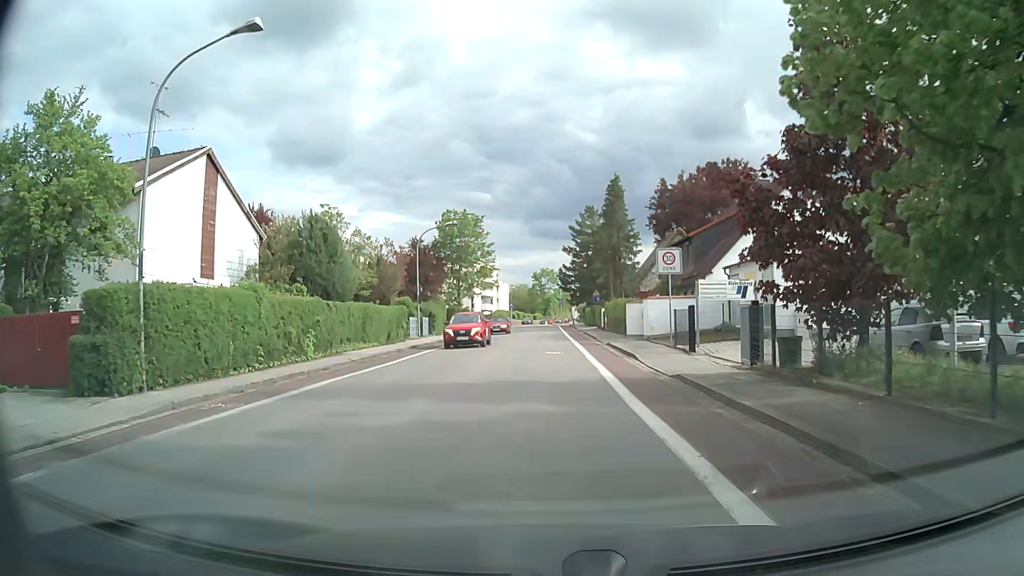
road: tertiary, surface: asphalt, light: Day
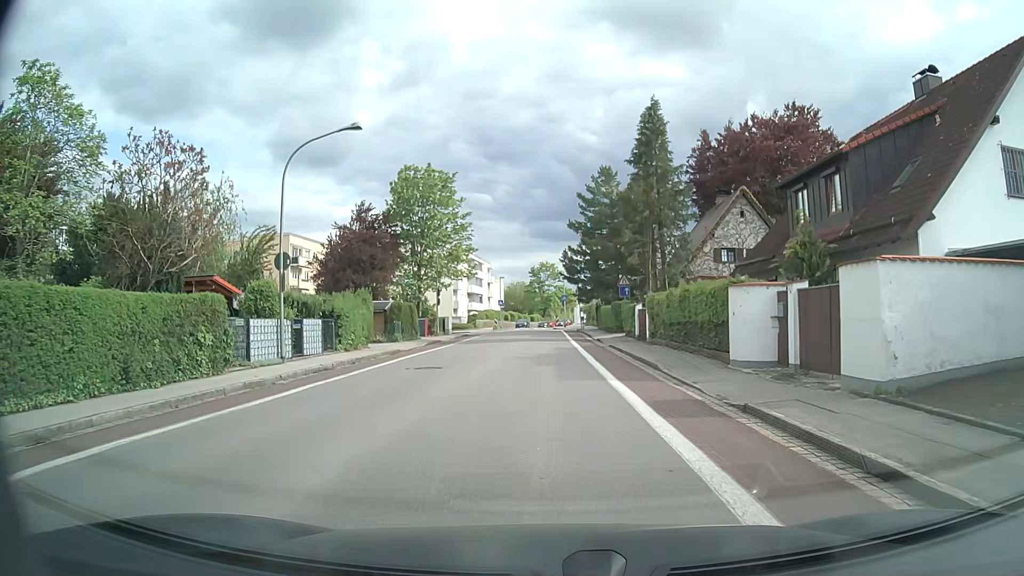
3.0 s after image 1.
(+0.1, +22.3) m; +1°
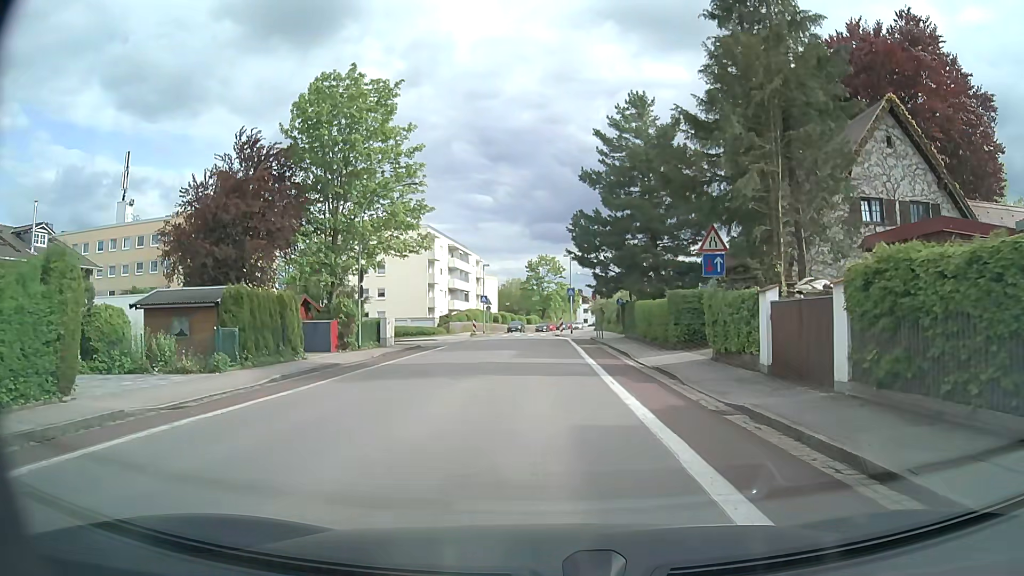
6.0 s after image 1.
(-0.1, +21.0) m; 0°
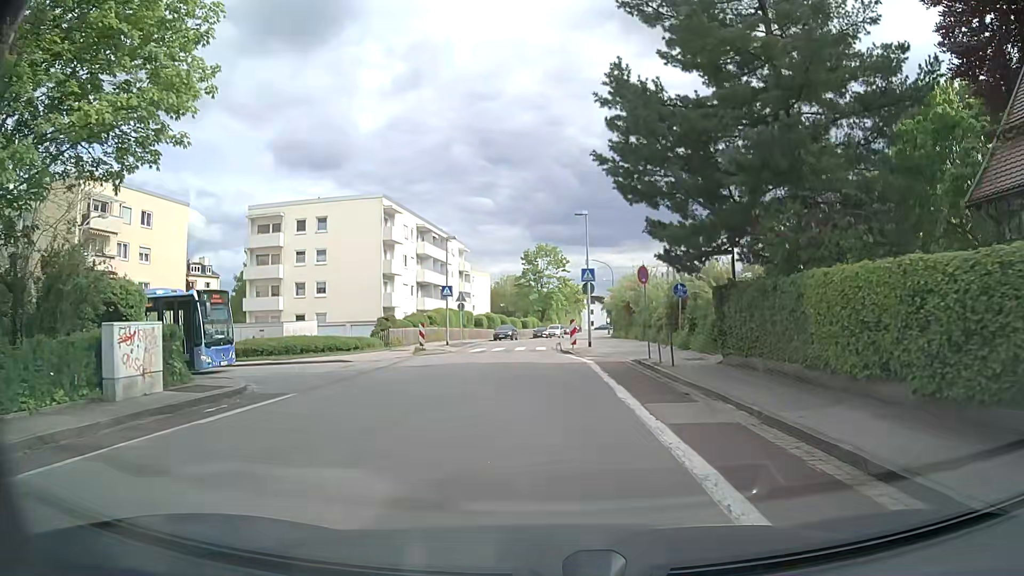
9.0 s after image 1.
(0.0, +22.2) m; -1°
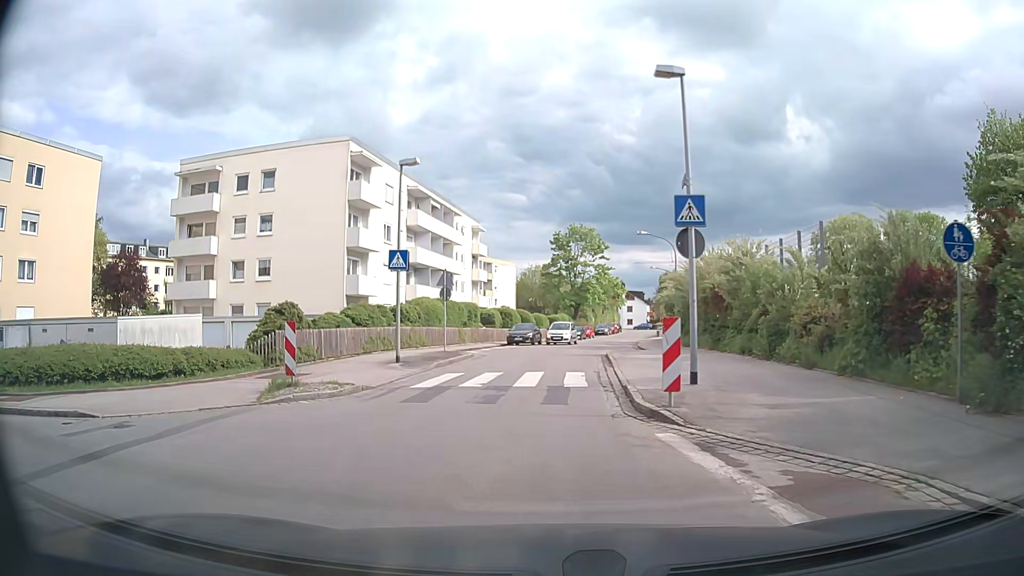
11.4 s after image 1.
(0.0, +18.0) m; -2°
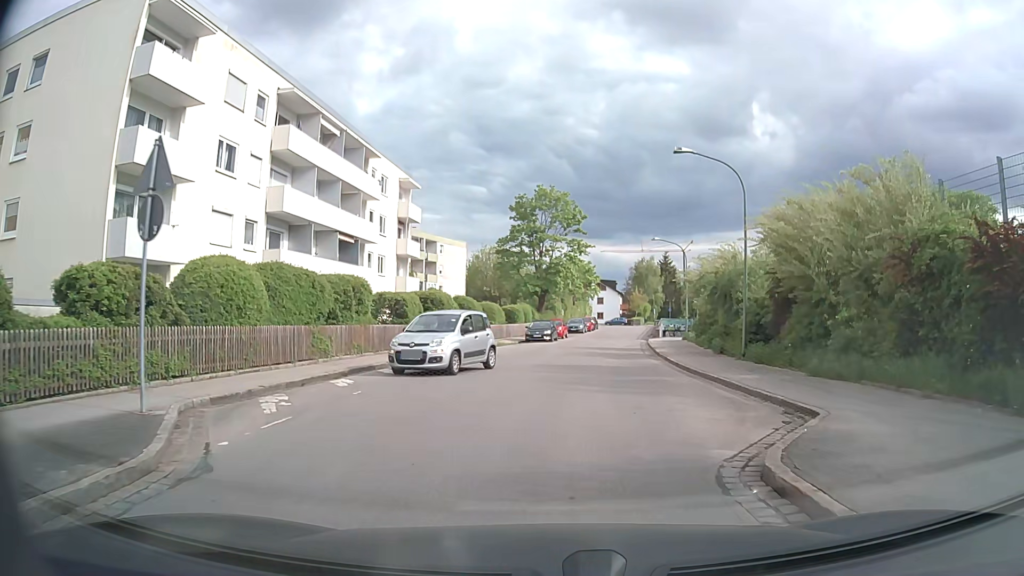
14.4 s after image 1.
(0.0, +21.3) m; +3°
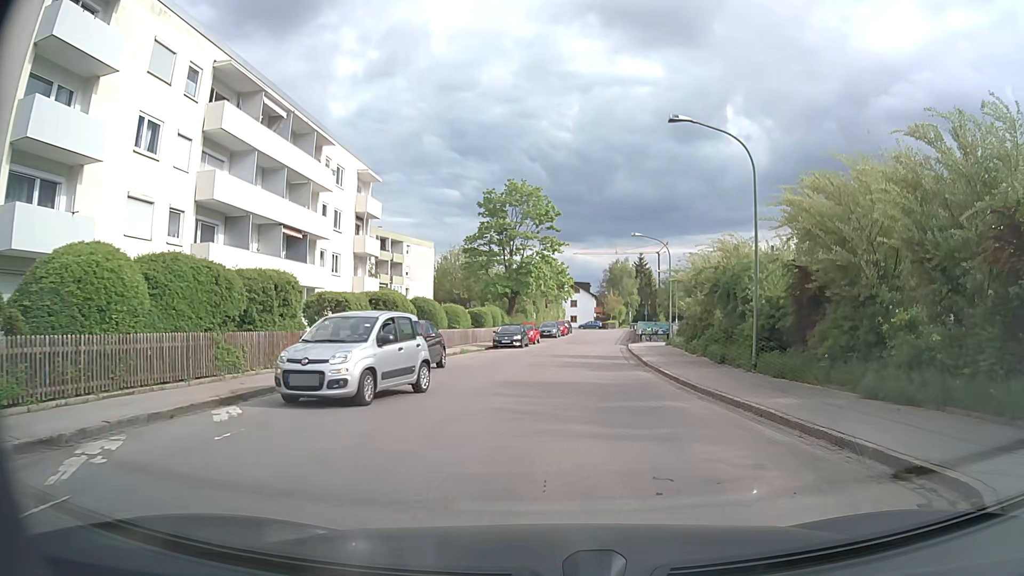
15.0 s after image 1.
(+0.1, +4.3) m; +2°
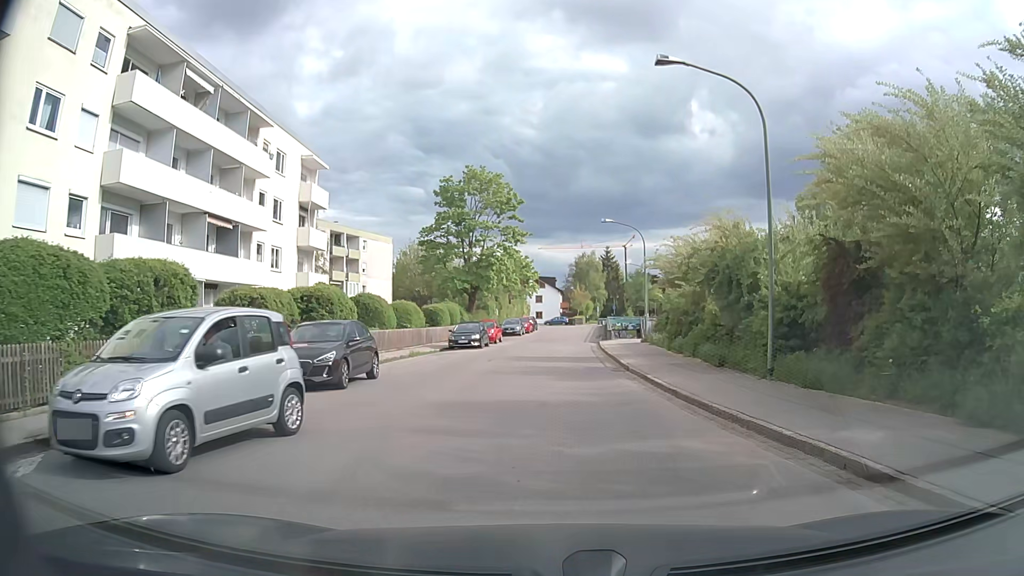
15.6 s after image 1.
(+0.1, +4.3) m; +3°
(0, +10) (0, +20) (+1, +30) (+1, +40) (+2, +50) (+3, +60) (+4, +70) (+4, +80) (+6, +90) (+14, +95) m
